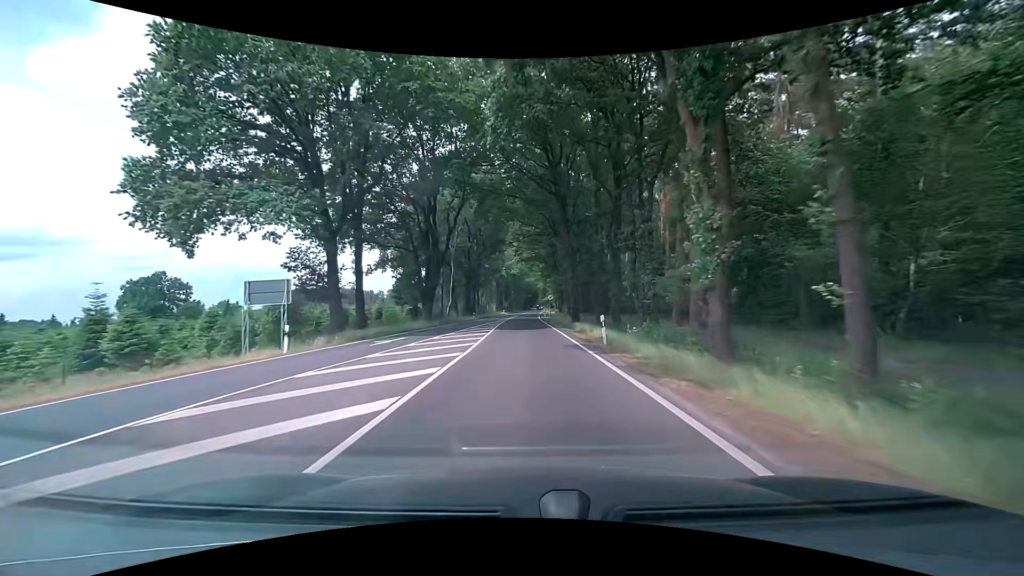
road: primary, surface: asphalt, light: Day
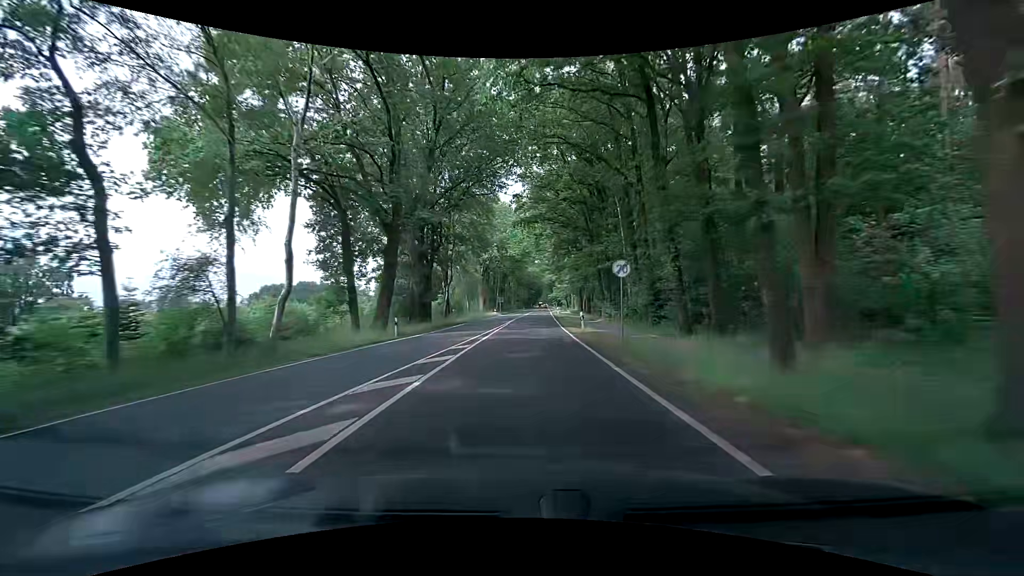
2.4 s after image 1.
(0.0, +43.0) m; 0°
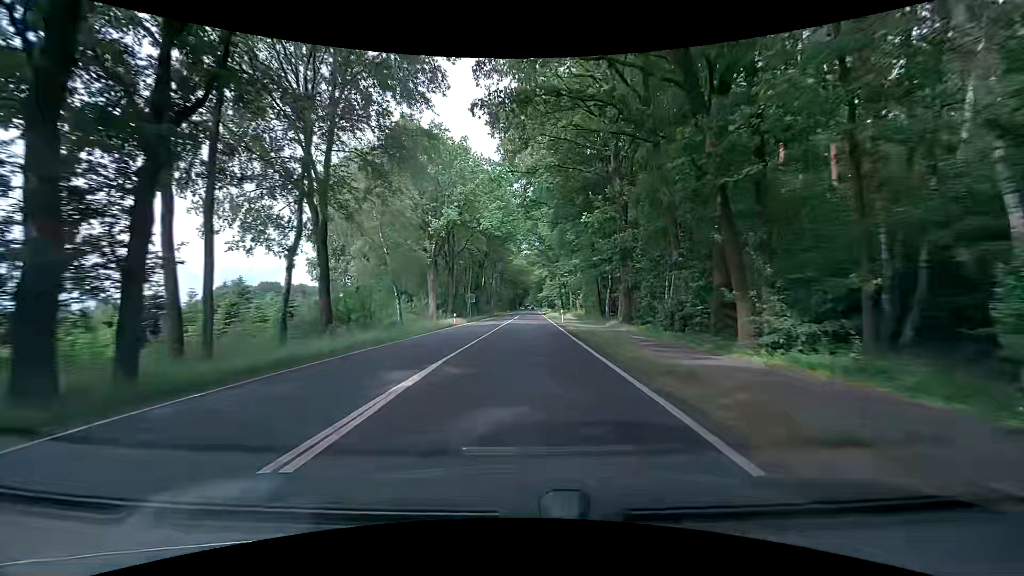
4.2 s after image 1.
(+0.1, +32.3) m; 0°
(0, +10) (0, +20) (+1, +30) (+1, +40) (+1, +50) (+2, +60) (+2, +70) (+2, +80) (+3, +90) (+3, +100) m
